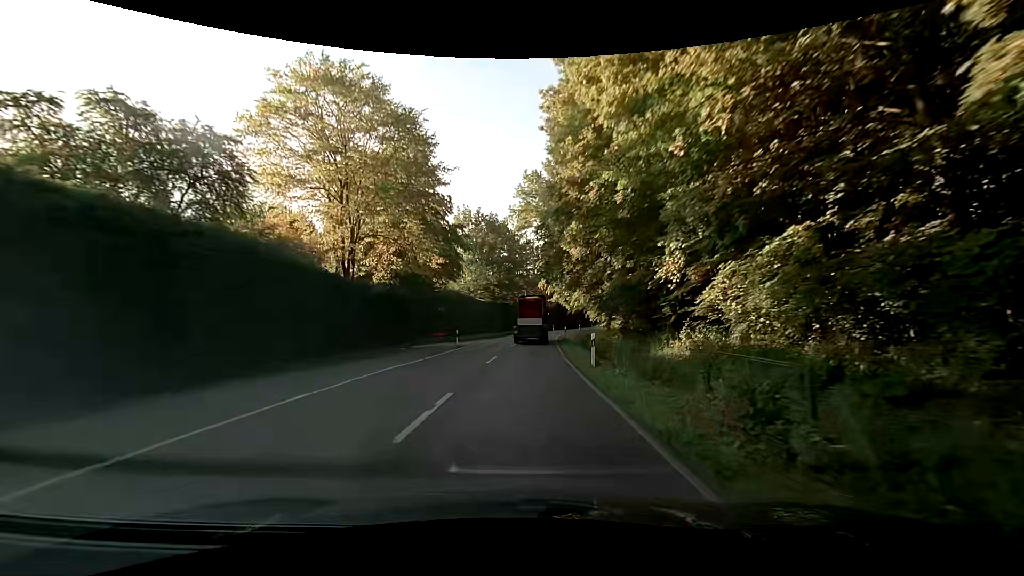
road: secondary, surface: asphalt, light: Day
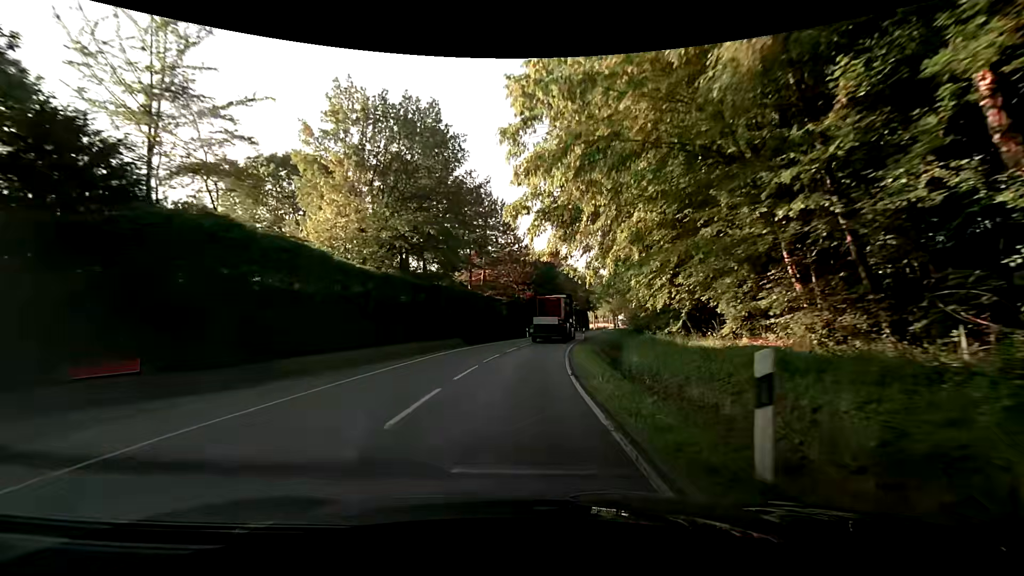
(+1.3, +38.8) m; +5°
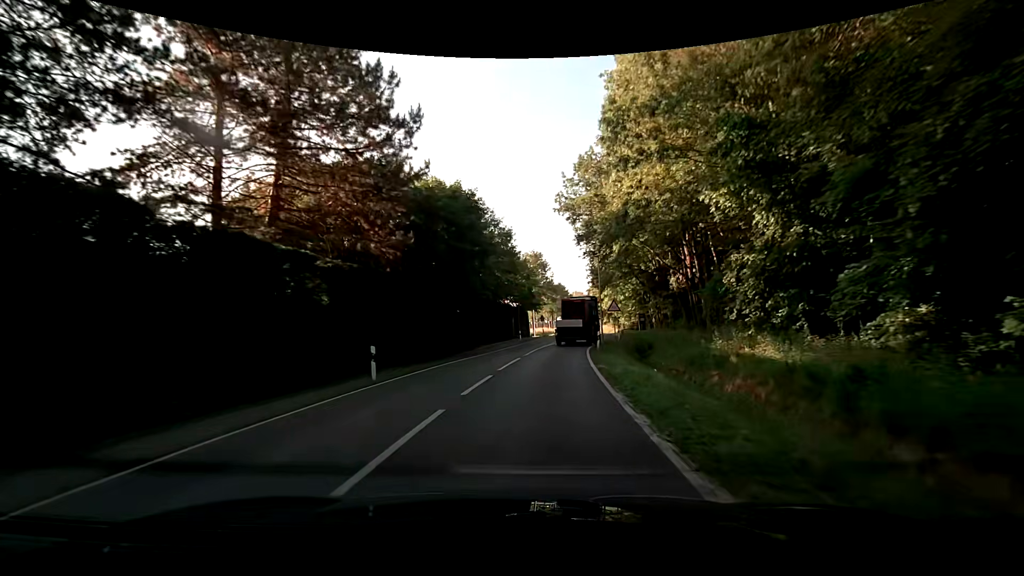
(+1.9, +38.6) m; +8°
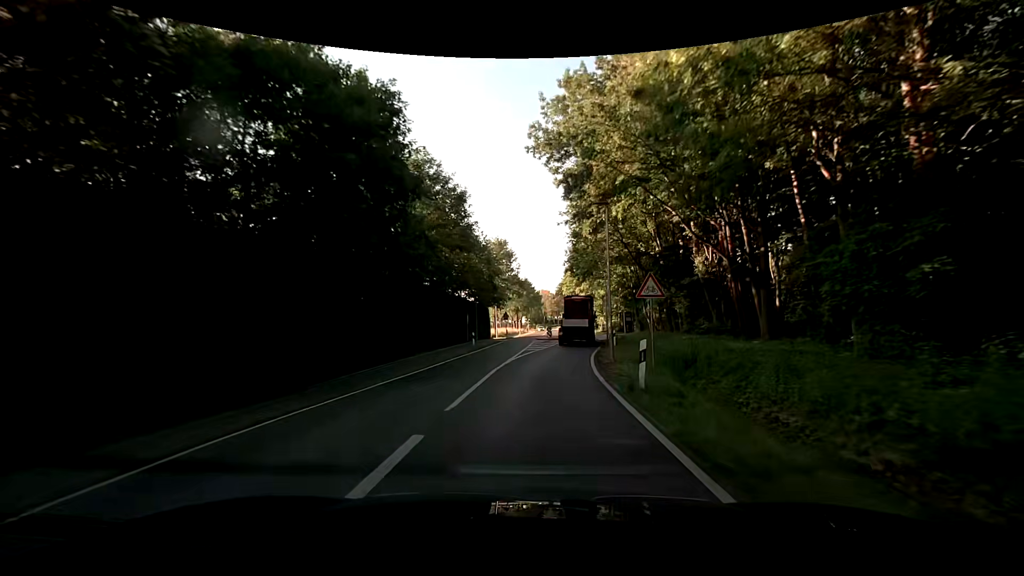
(+0.2, +15.5) m; +3°
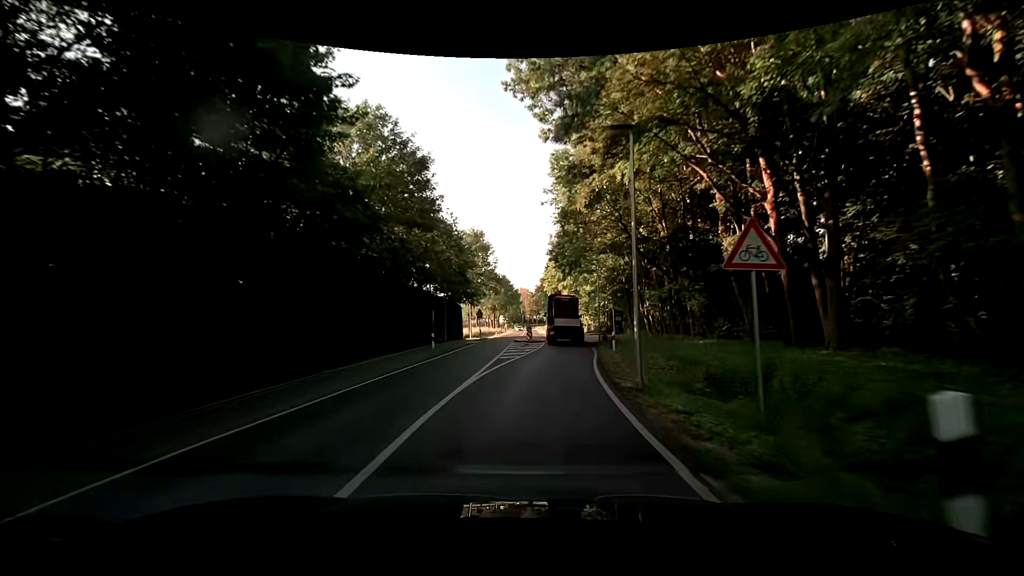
(+0.1, +7.8) m; +3°
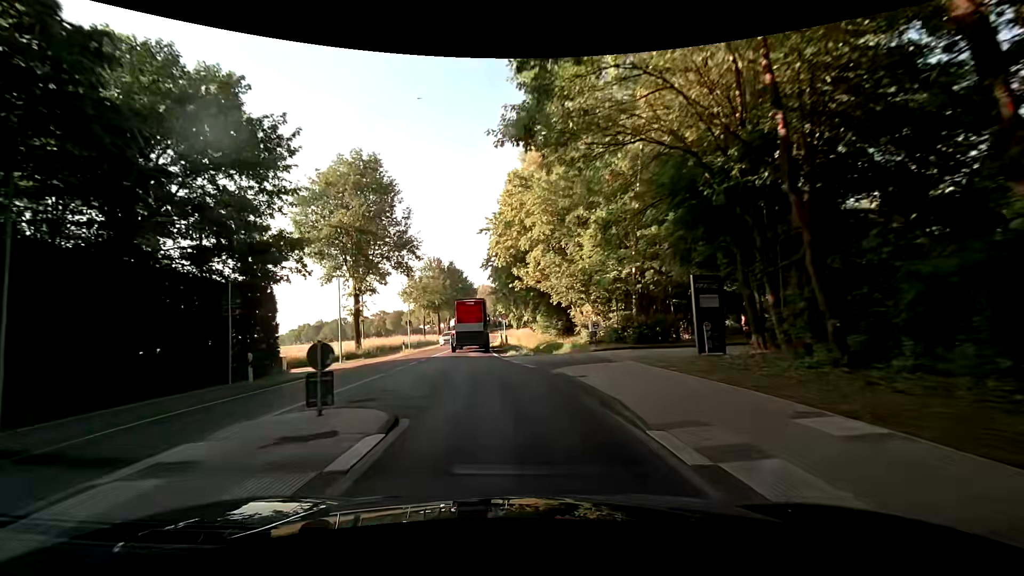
(+3.2, +38.8) m; +4°
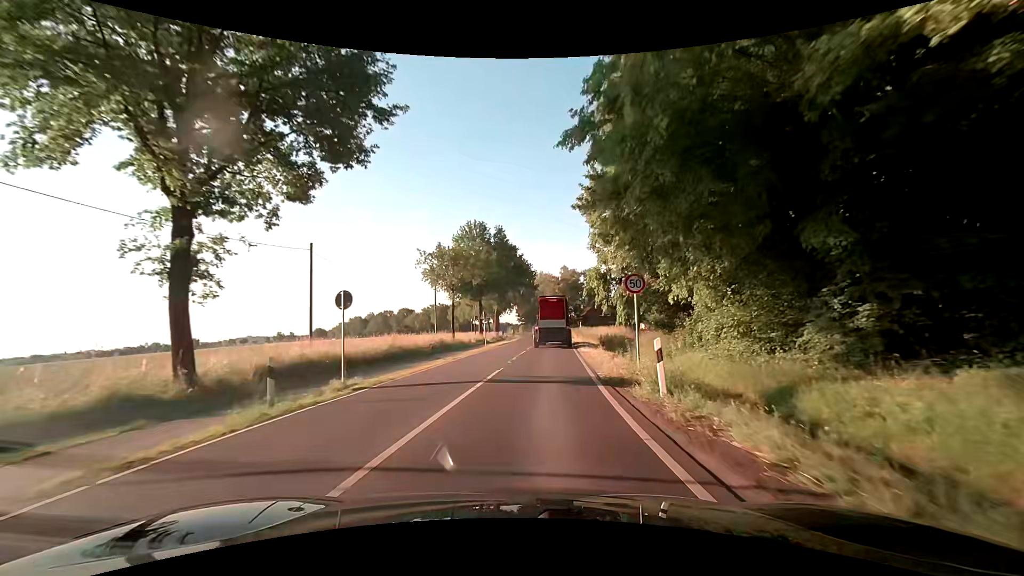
(-3.5, +30.8) m; -7°
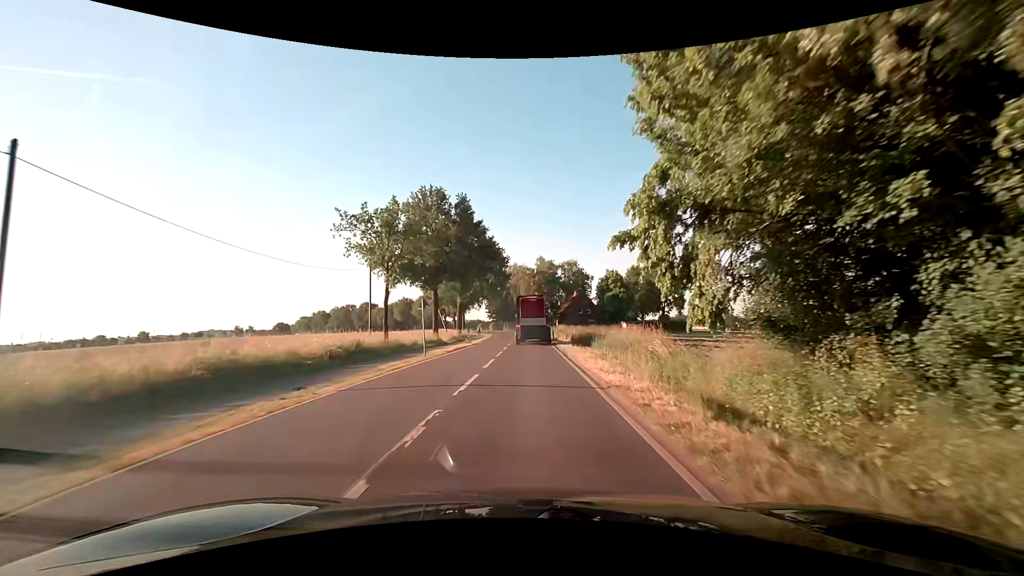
(+0.4, +15.6) m; +3°
(0, +10) (0, +20) (0, +30) (0, +40) (0, +50) (0, +60) (0, +70) (0, +80) (-1, +90) (-2, +100) m
